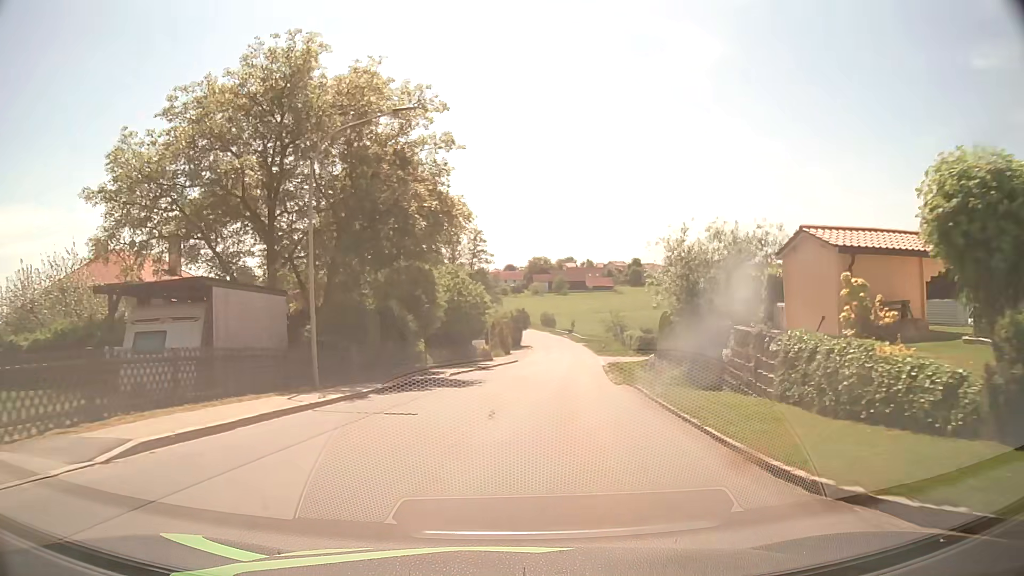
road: tertiary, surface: asphalt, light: Day
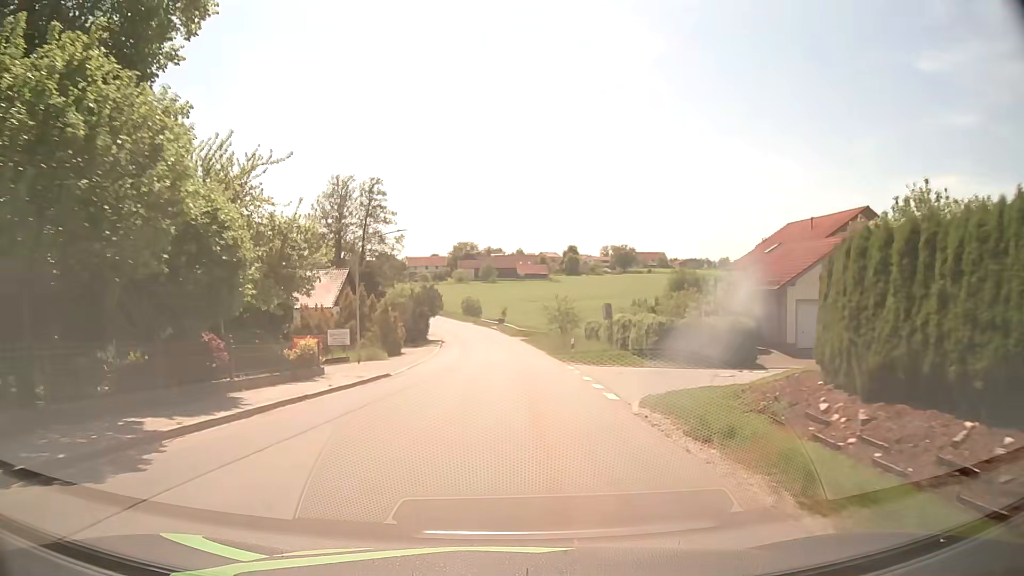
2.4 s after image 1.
(+2.3, +30.9) m; +6°
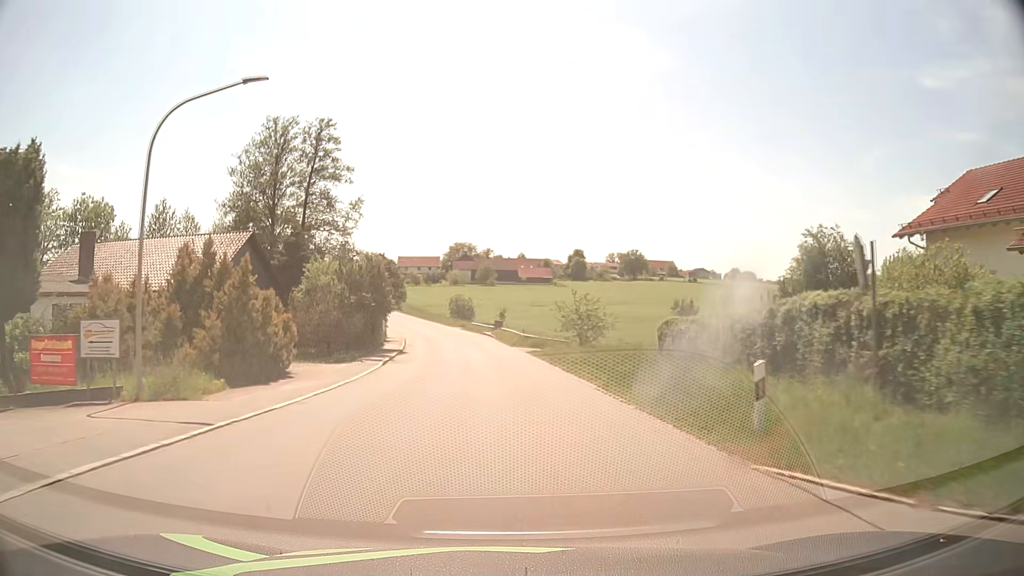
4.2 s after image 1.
(+0.1, +23.4) m; 0°
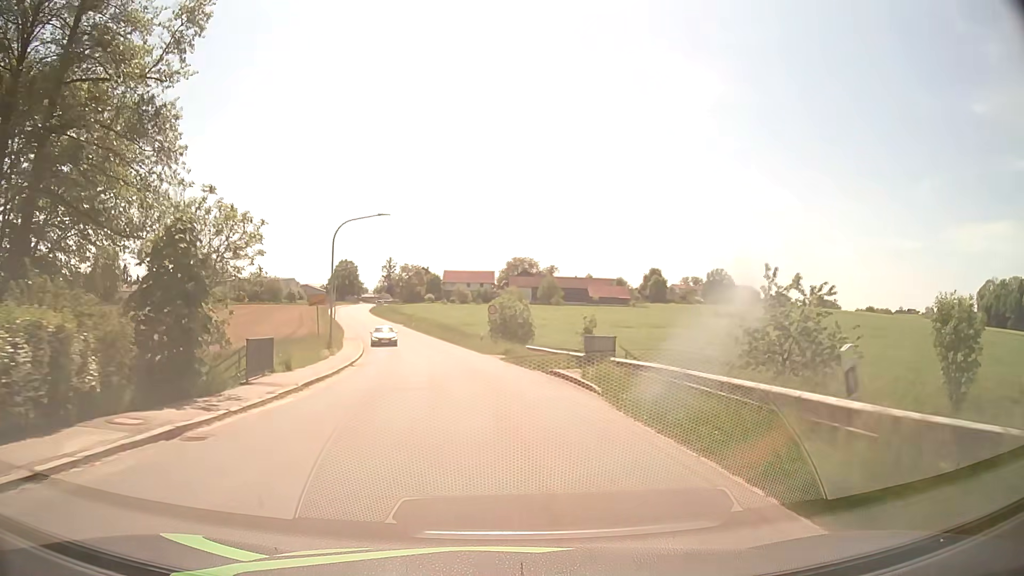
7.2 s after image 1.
(-1.4, +38.5) m; -5°
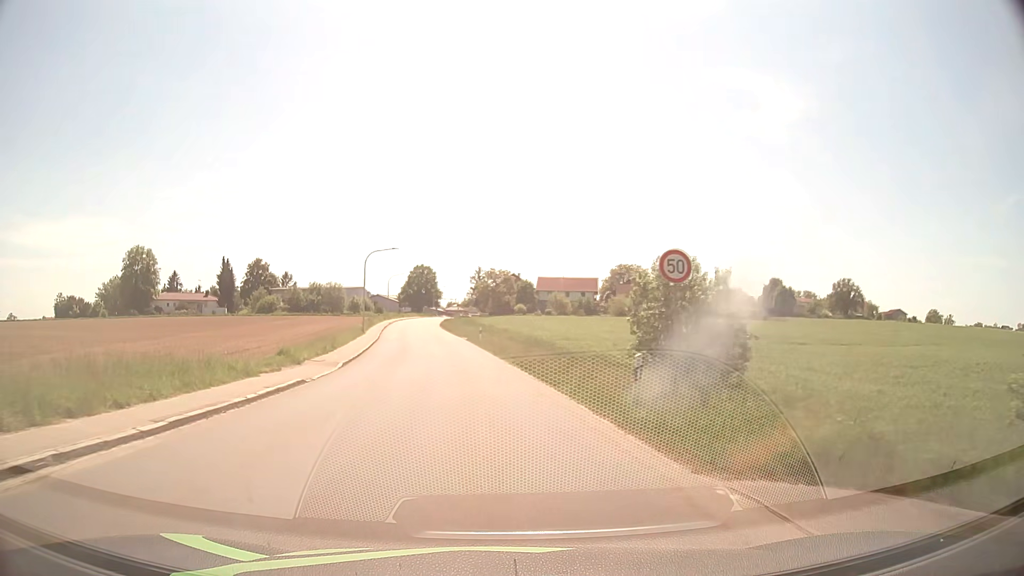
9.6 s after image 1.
(-2.0, +30.5) m; -8°
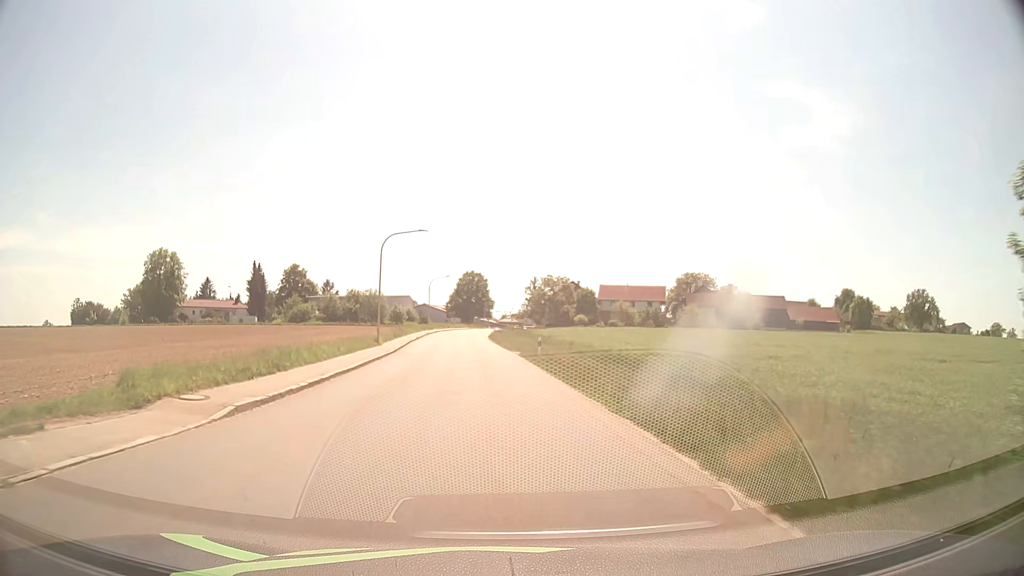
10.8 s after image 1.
(-0.6, +15.2) m; -5°
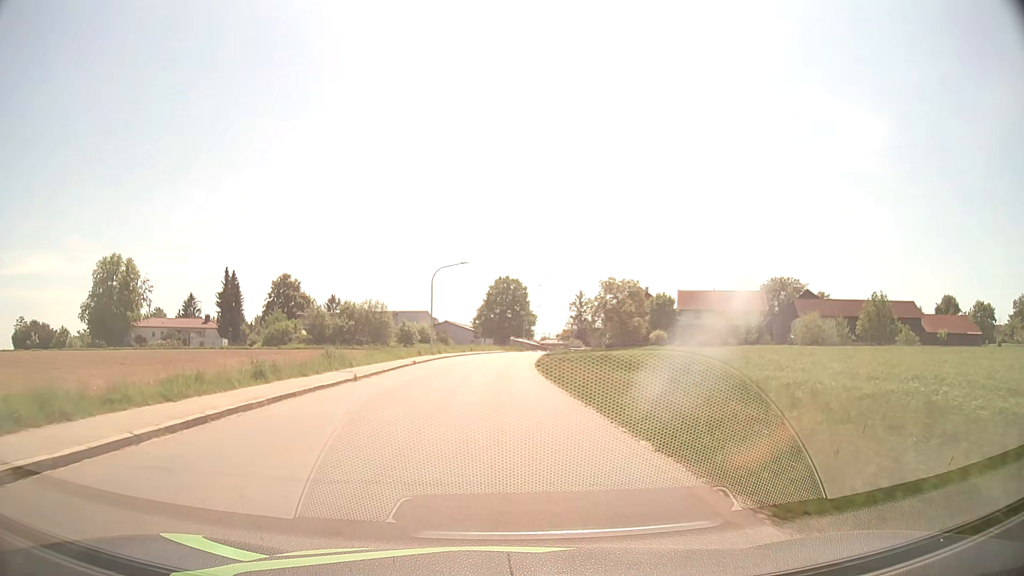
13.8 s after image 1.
(-1.5, +37.5) m; -3°
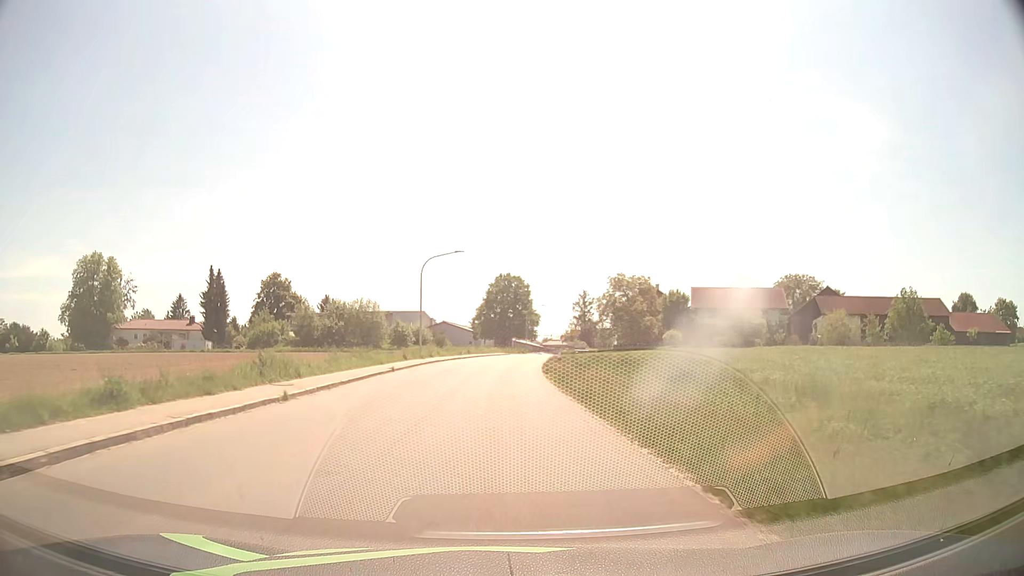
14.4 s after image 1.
(0.0, +7.5) m; 0°
(0, +10) (0, +20) (0, +30) (0, +40) (+1, +50) (+1, +60) (+3, +70) (+4, +80) (+6, +90) (+8, +99) m
